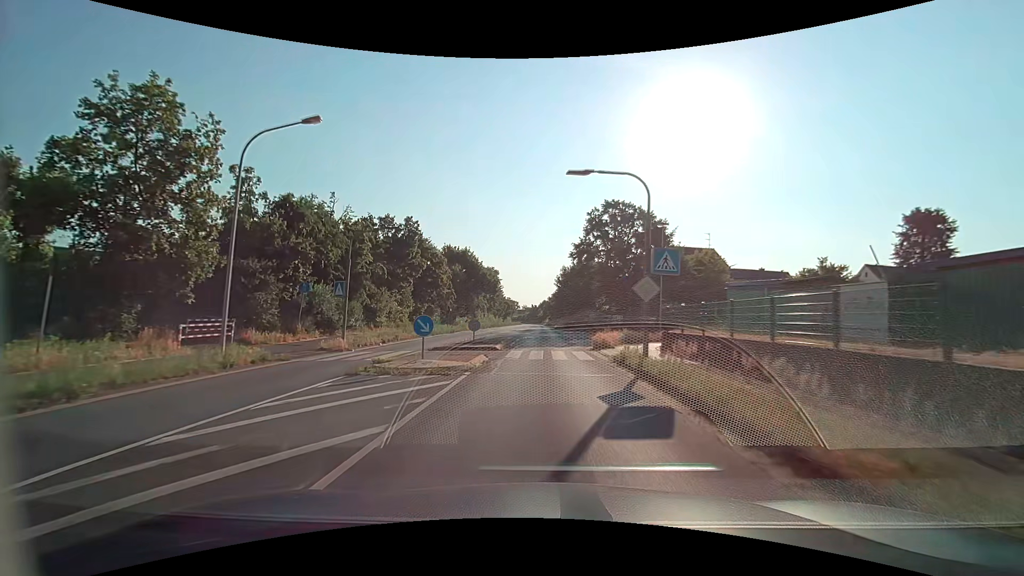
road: secondary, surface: asphalt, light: Day
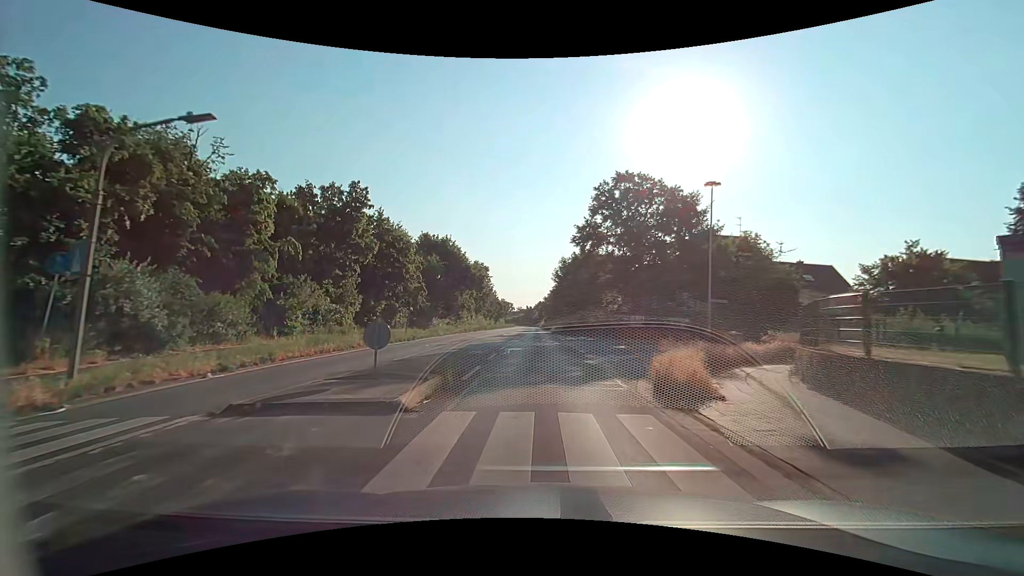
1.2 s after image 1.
(+0.1, +13.8) m; +1°
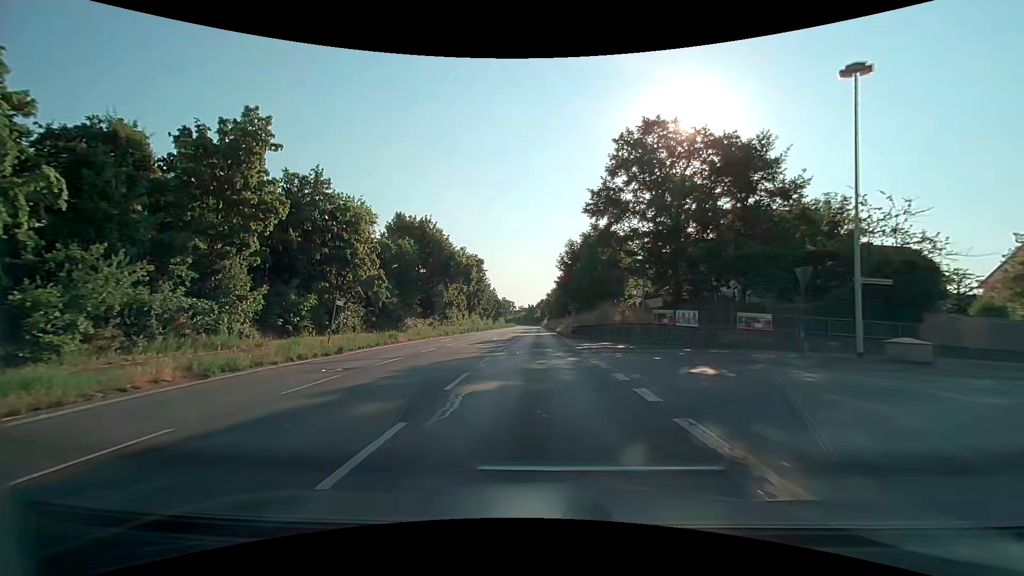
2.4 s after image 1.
(-0.1, +13.7) m; -1°
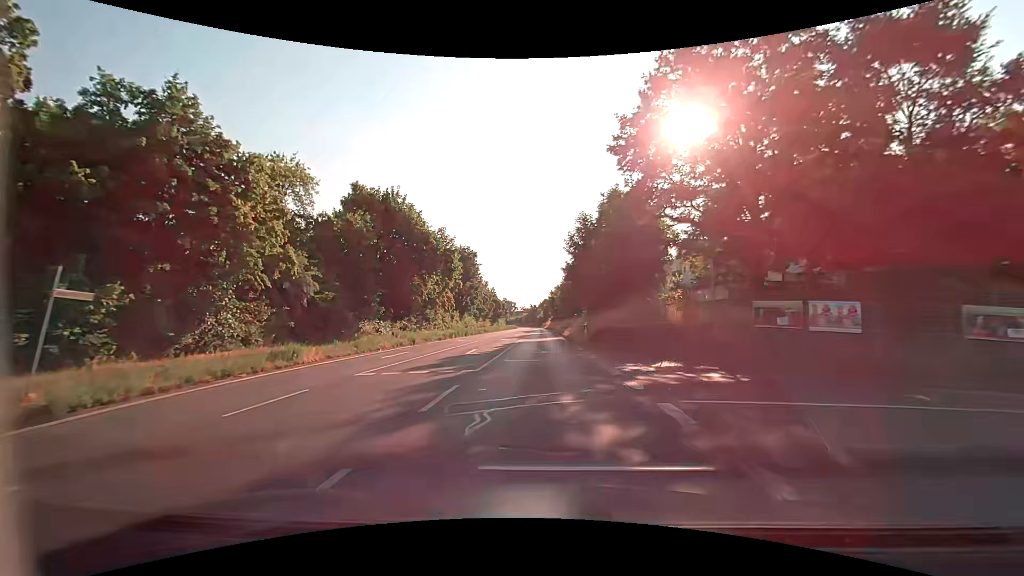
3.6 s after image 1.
(0.0, +13.9) m; 0°
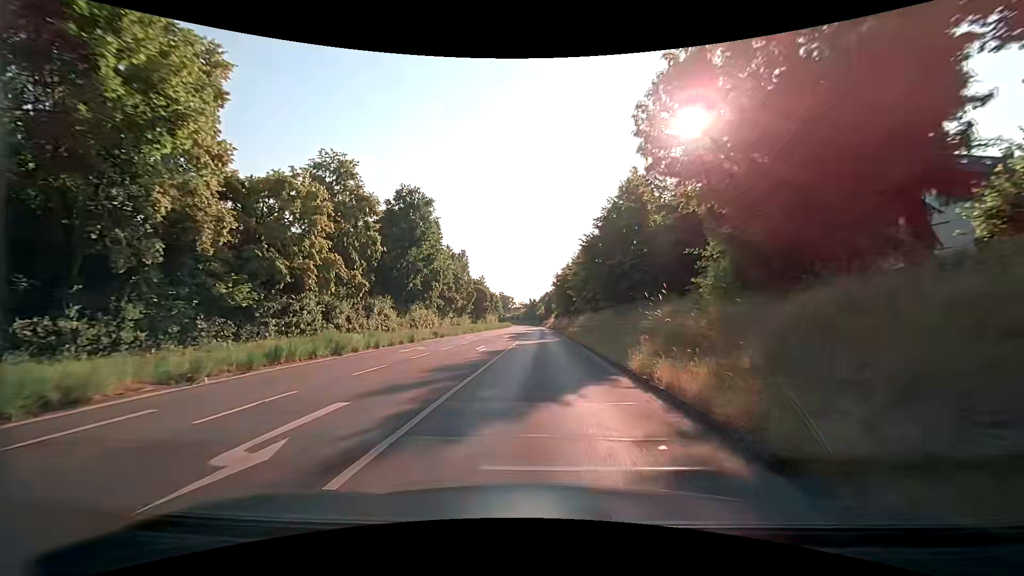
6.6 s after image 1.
(-0.1, +37.6) m; 0°
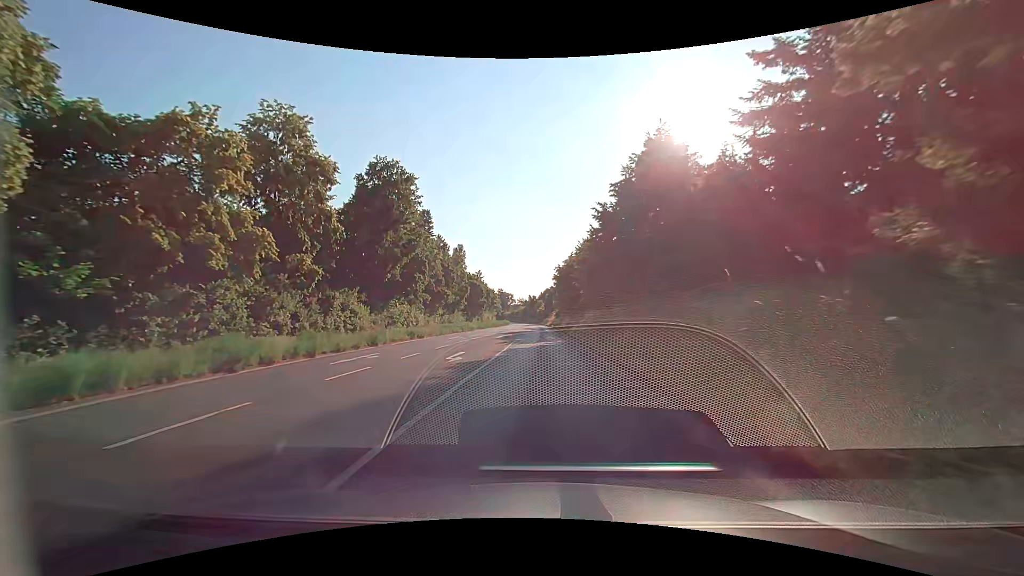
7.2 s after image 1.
(0.0, +7.8) m; 0°
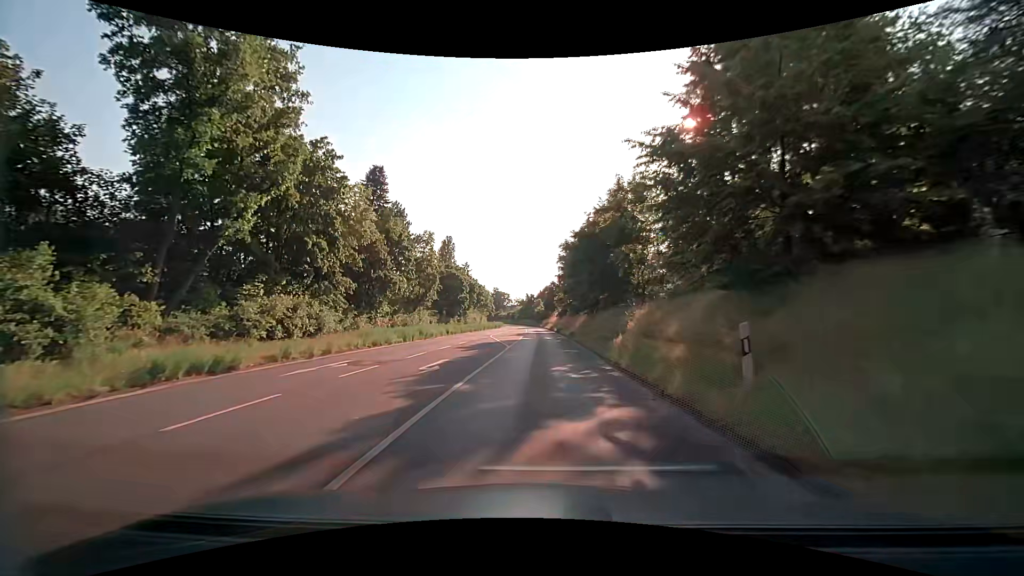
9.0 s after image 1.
(0.0, +23.3) m; +1°
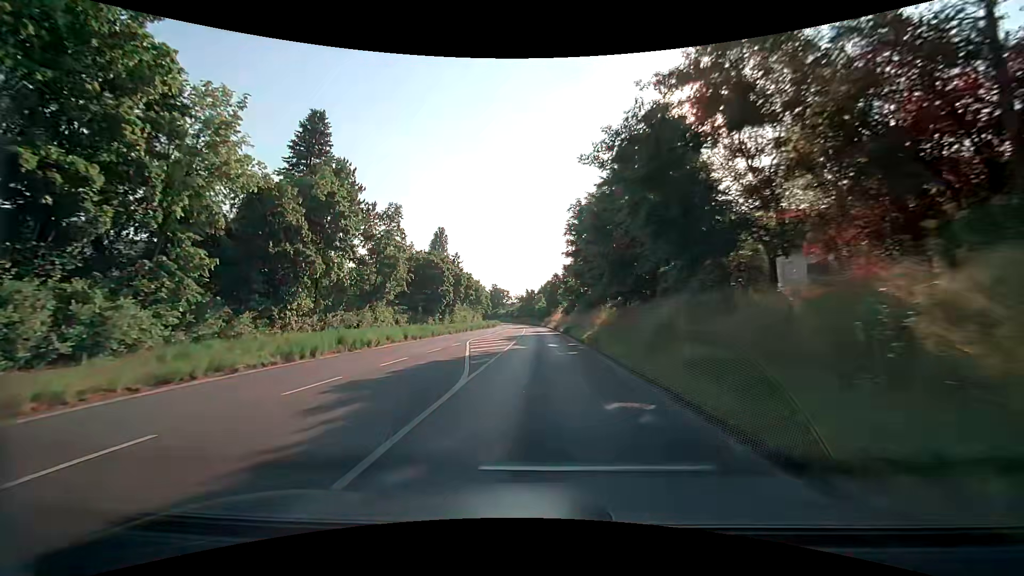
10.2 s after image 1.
(-0.2, +15.4) m; 0°
(0, +10) (0, +20) (-1, +30) (-1, +40) (-1, +50) (-2, +60) (-2, +70) (-3, +80) (-3, +90) (-4, +100) m
